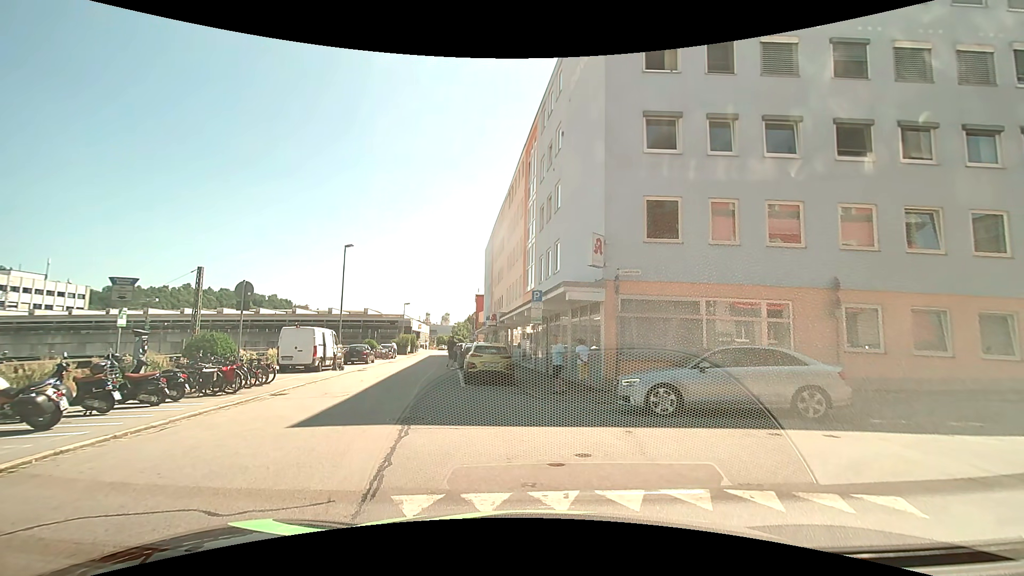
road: residential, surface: asphalt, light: Day
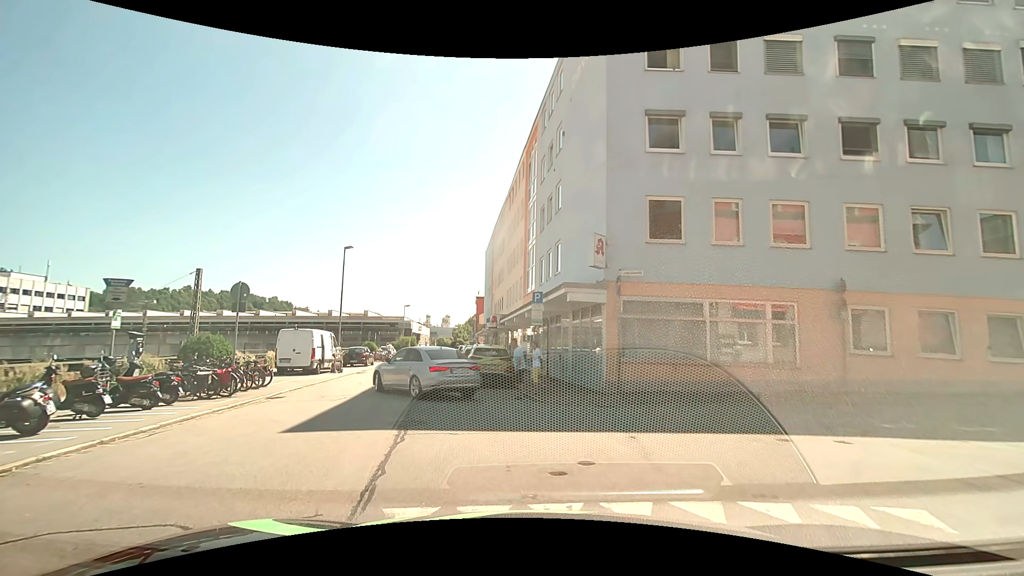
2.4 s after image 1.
(0.0, +0.3) m; 0°
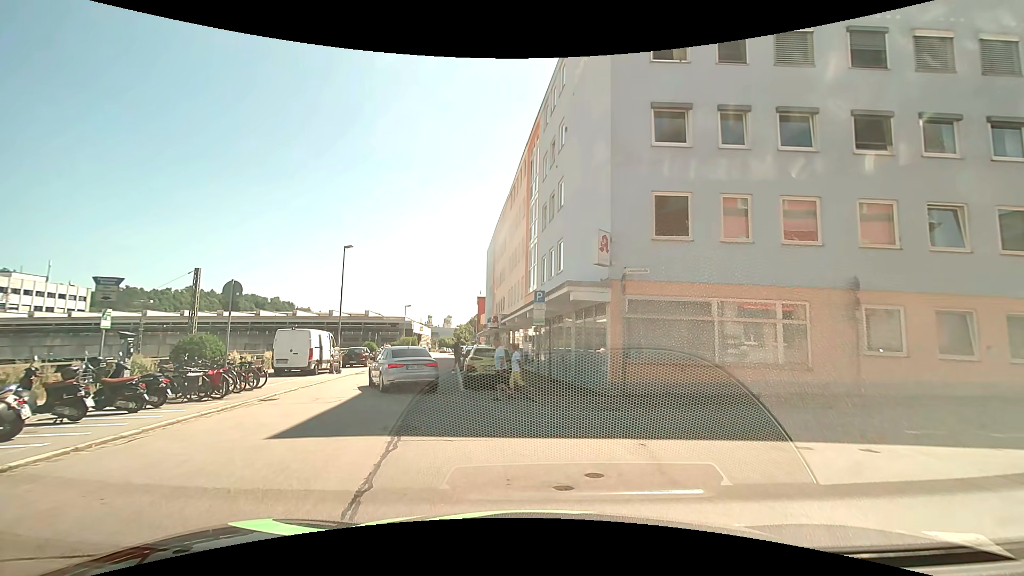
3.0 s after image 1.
(0.0, +0.5) m; 0°
